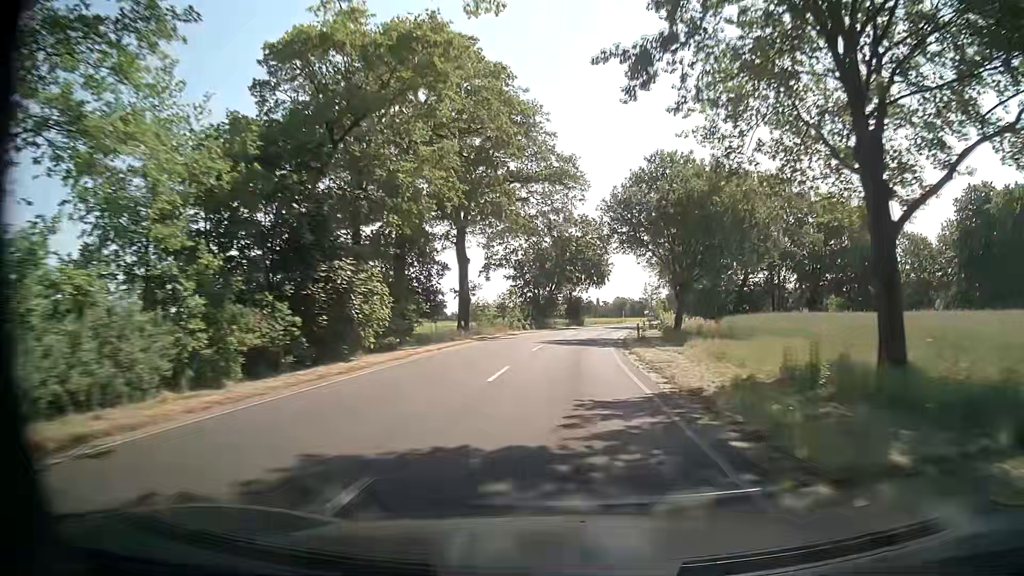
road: secondary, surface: asphalt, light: Day
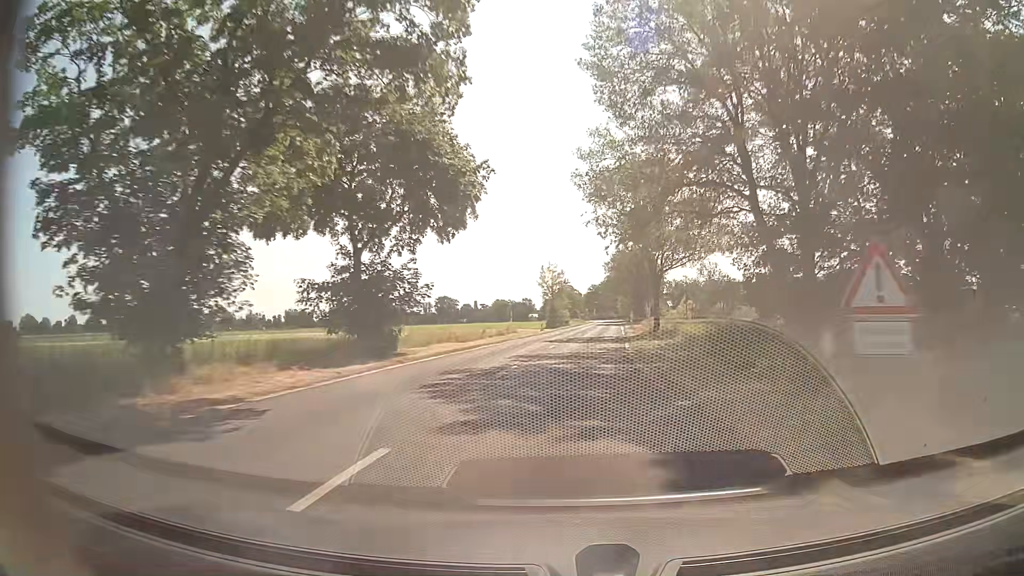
(+4.7, +59.1) m; +10°
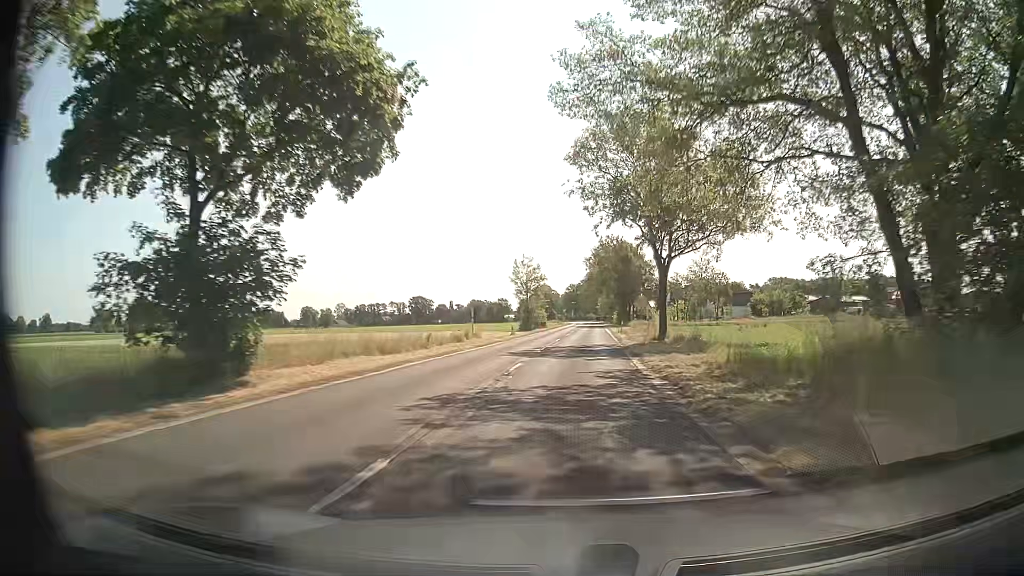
(+0.3, +12.1) m; +2°
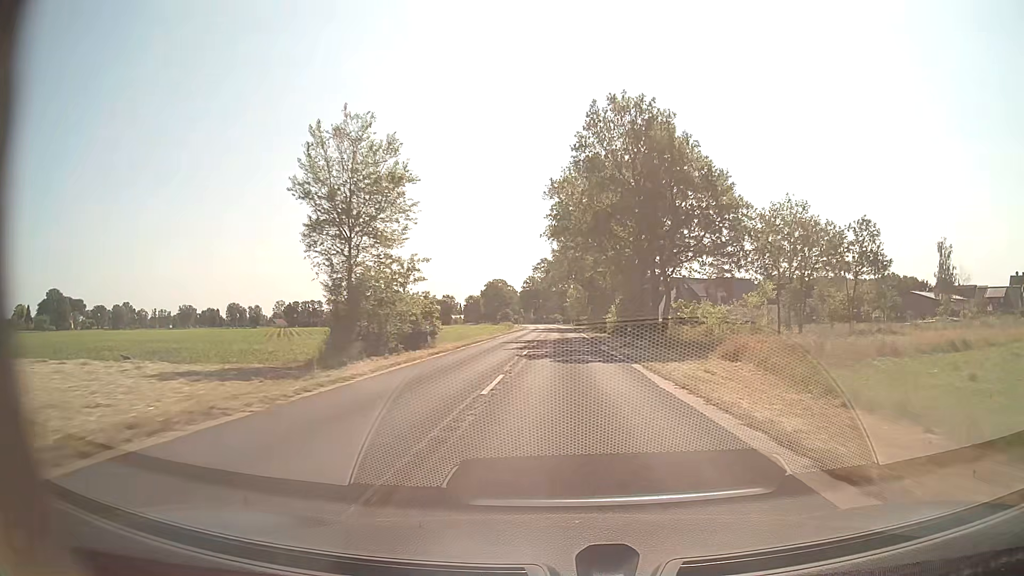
(+2.3, +62.7) m; +3°
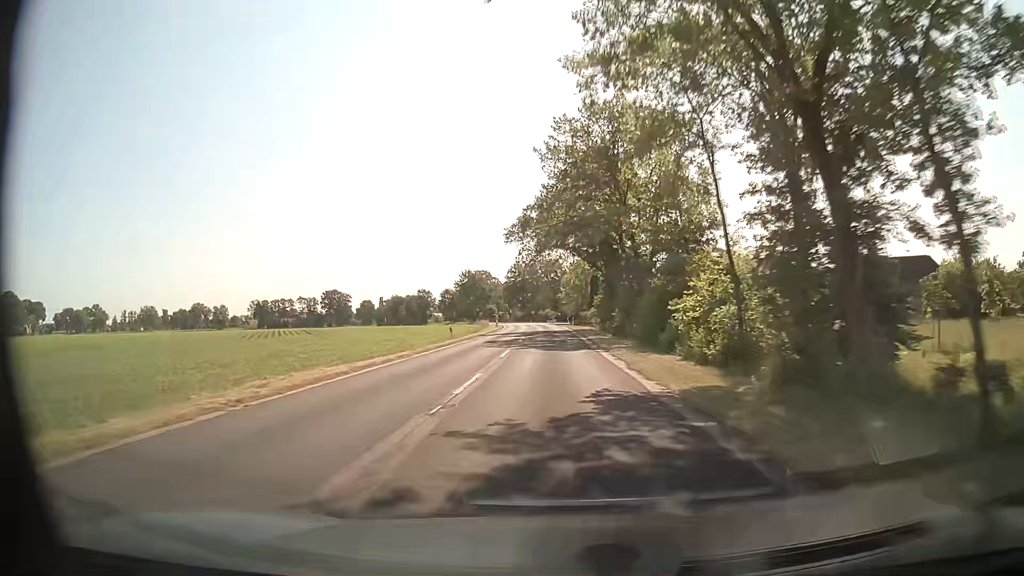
(+0.2, +39.1) m; +1°
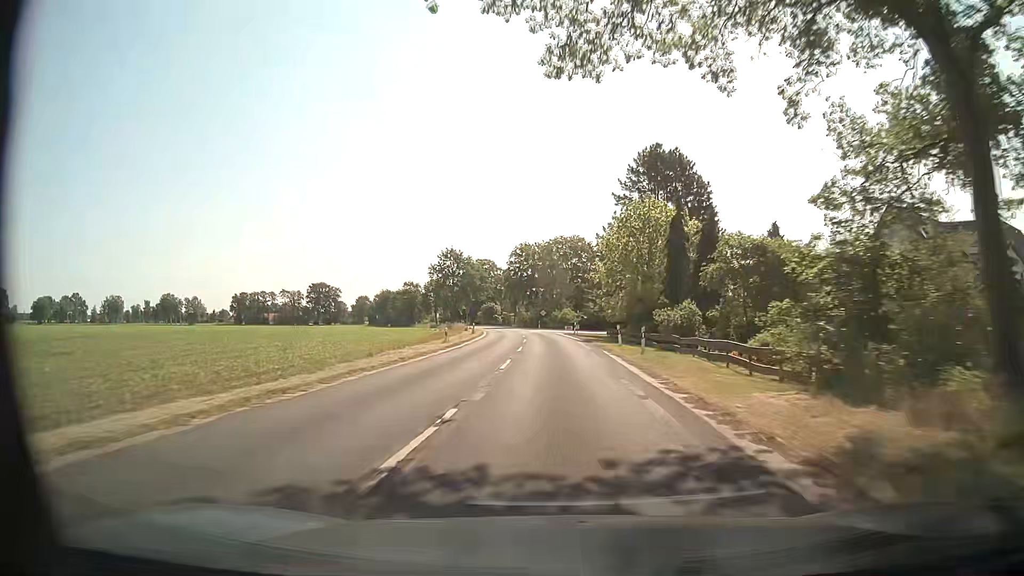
(-0.9, +53.3) m; -2°
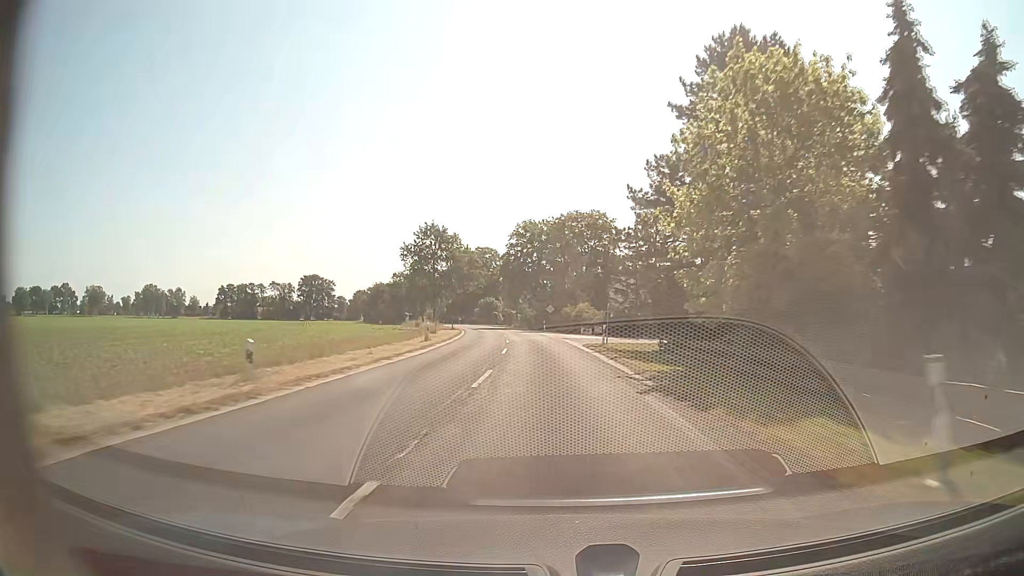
(-0.1, +27.1) m; -1°
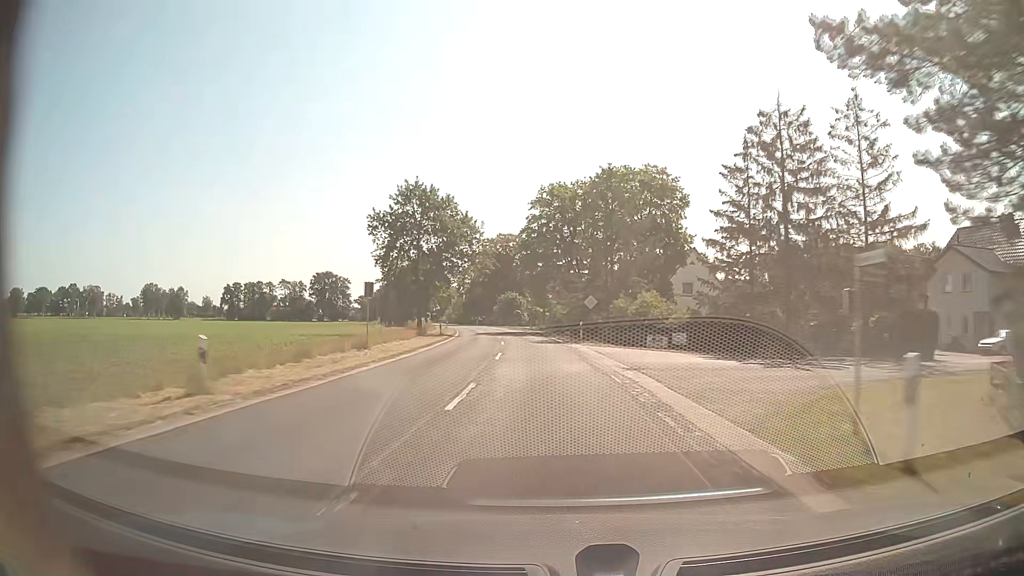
(-0.6, +27.4) m; -3°
(0, +10) (0, +20) (-1, +30) (-2, +40) (-3, +50) (-4, +60) (-5, +70) (-7, +80) (-9, +89) (-11, +99) m
